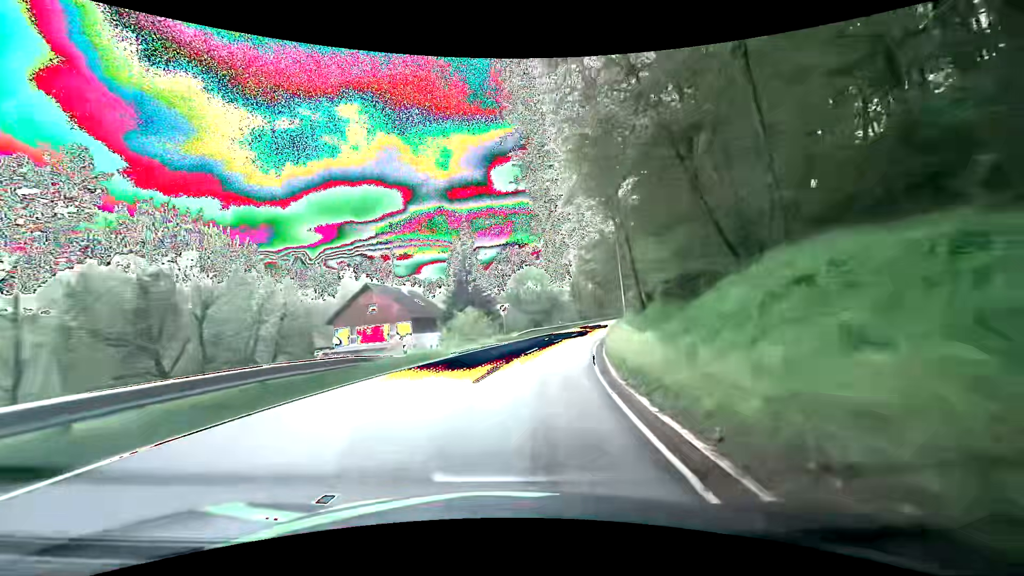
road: secondary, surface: asphalt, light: Day
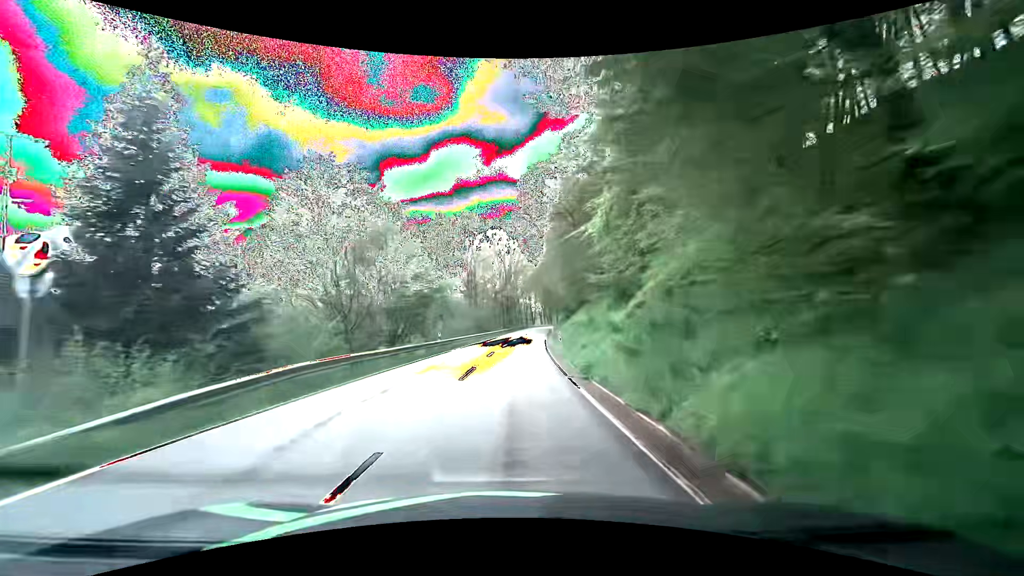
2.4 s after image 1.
(+4.2, +34.0) m; +13°
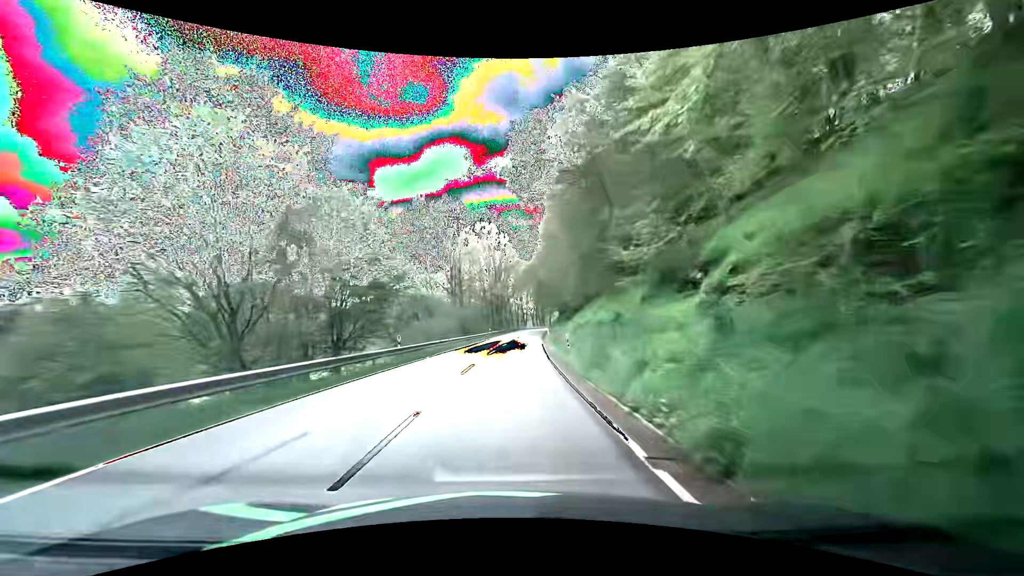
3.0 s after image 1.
(+0.1, +9.3) m; +1°
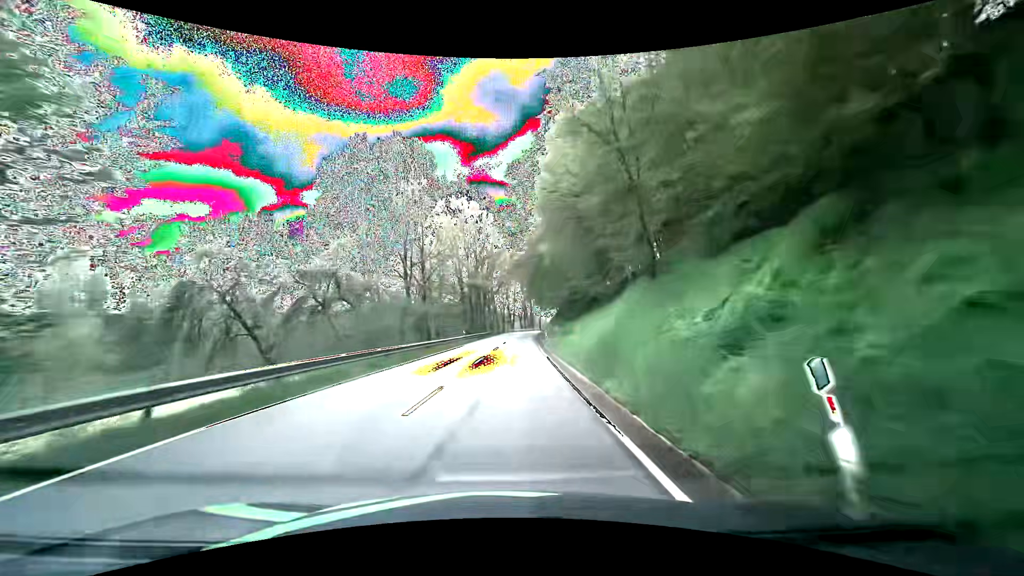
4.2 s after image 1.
(+0.4, +19.5) m; +2°
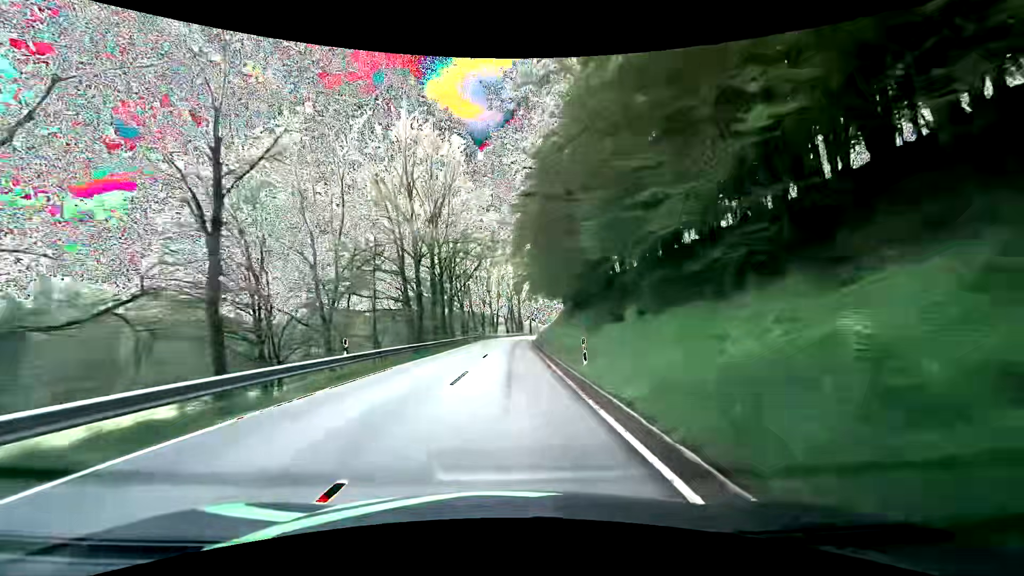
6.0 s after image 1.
(+0.5, +31.6) m; +2°
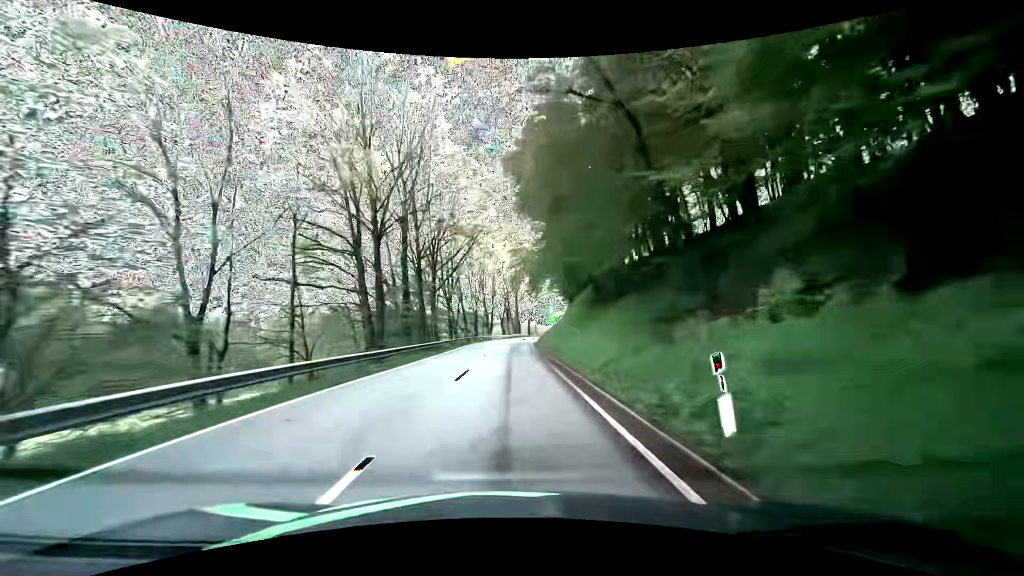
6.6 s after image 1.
(0.0, +11.1) m; 0°
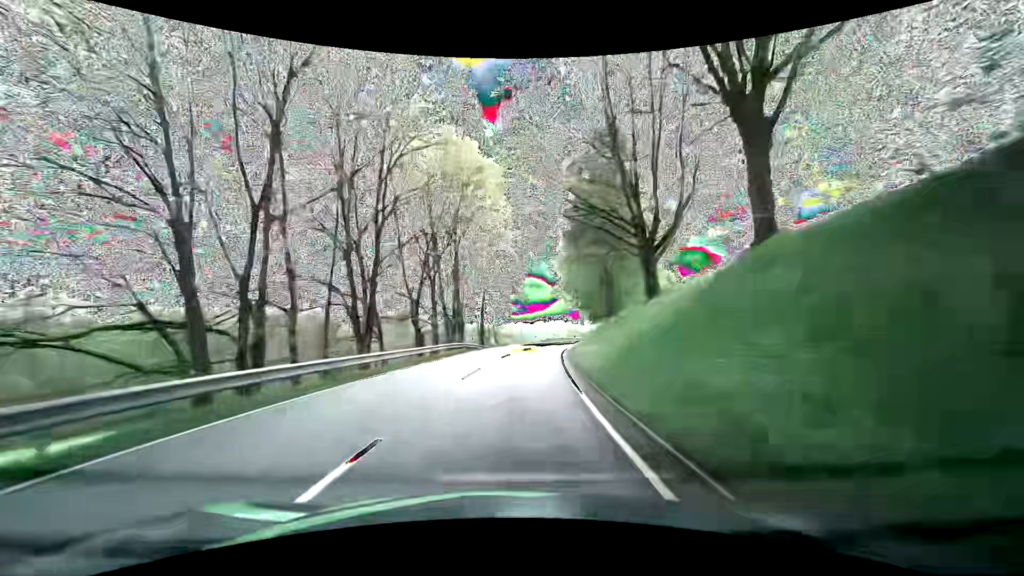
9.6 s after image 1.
(+1.6, +59.6) m; +5°
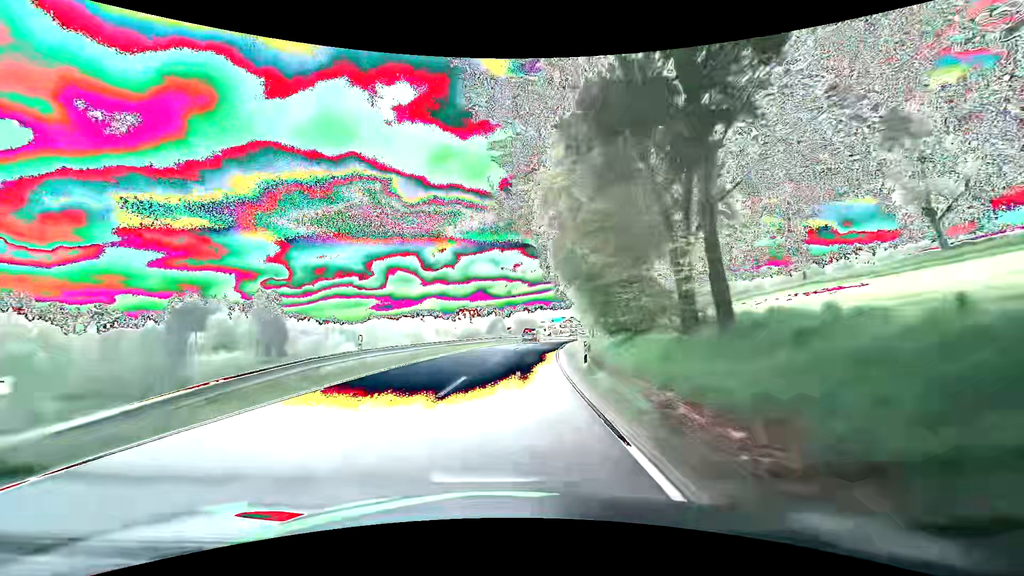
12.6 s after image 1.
(+9.3, +63.2) m; +16°
(0, +10) (+1, +20) (+2, +30) (+3, +40) (+4, +50) (+6, +60) (+7, +70) (+9, +79) (+11, +89) (+14, +99) m
